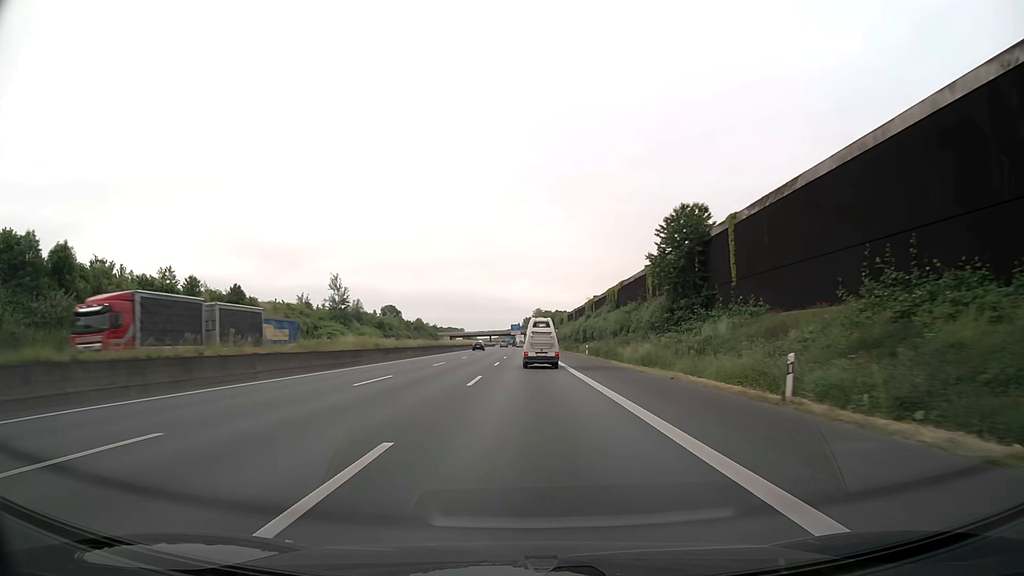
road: motorway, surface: asphalt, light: Day
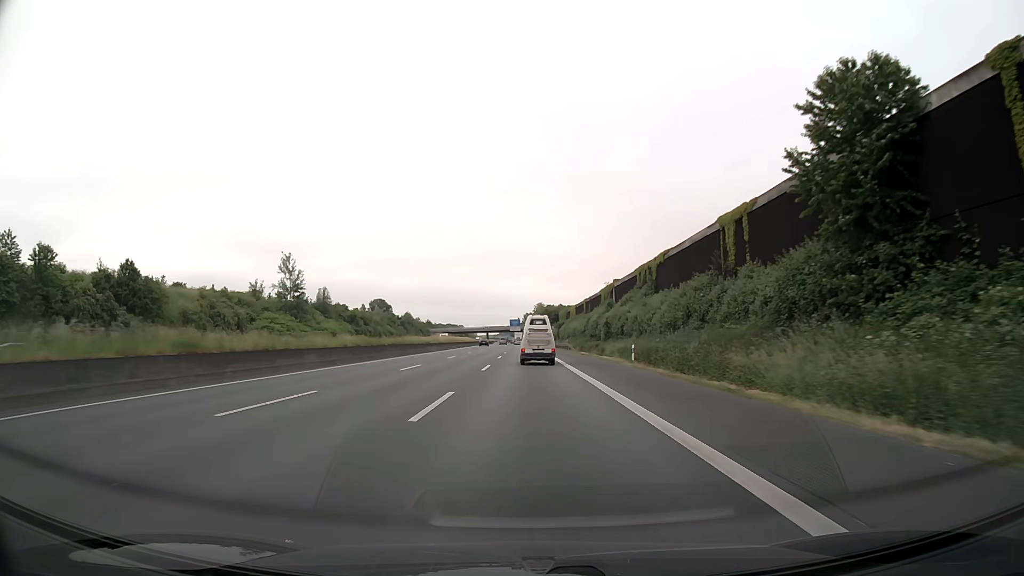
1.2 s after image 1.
(0.0, +27.9) m; 0°
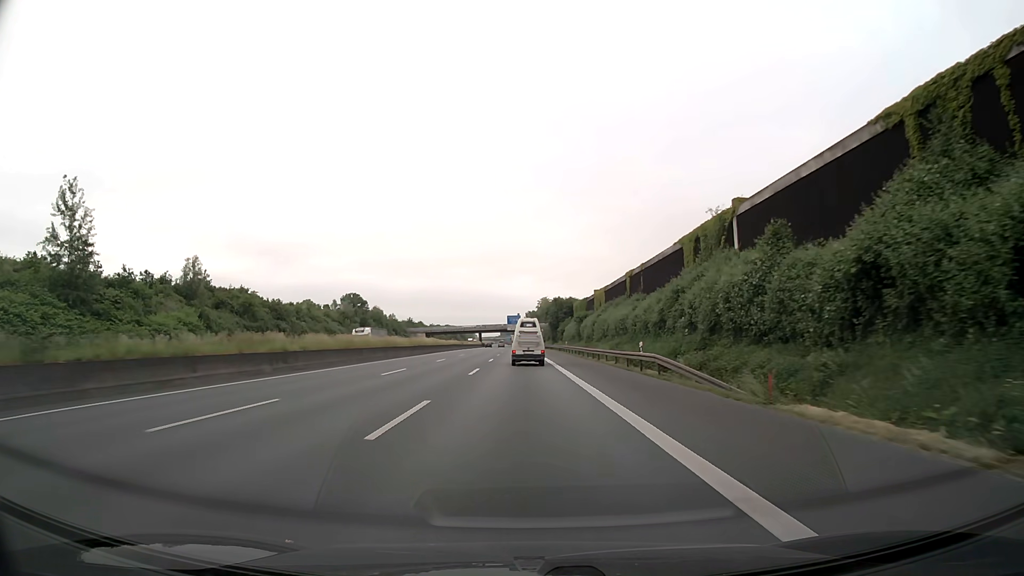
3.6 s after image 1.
(-0.1, +56.1) m; 0°
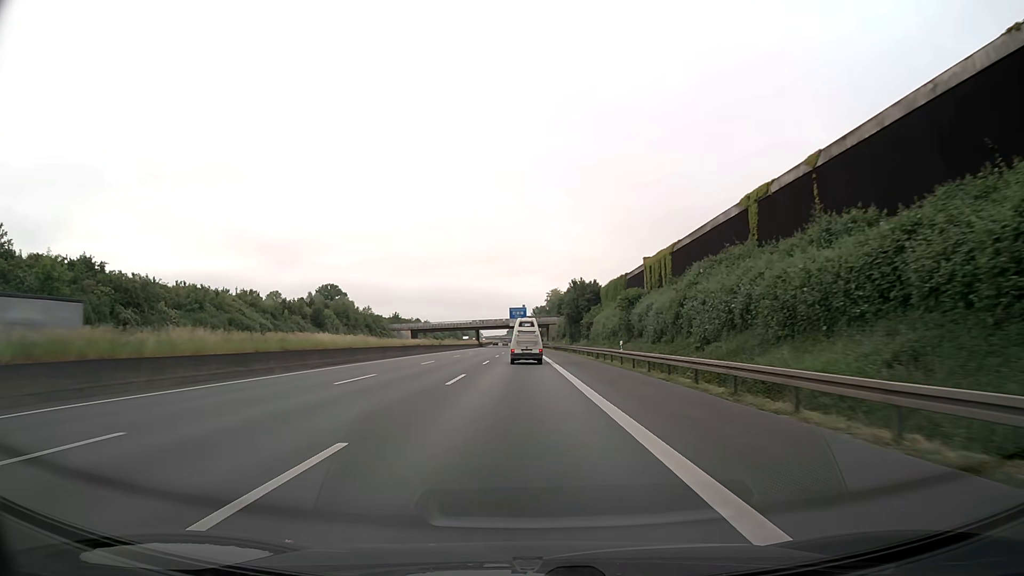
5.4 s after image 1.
(-0.1, +42.7) m; -1°
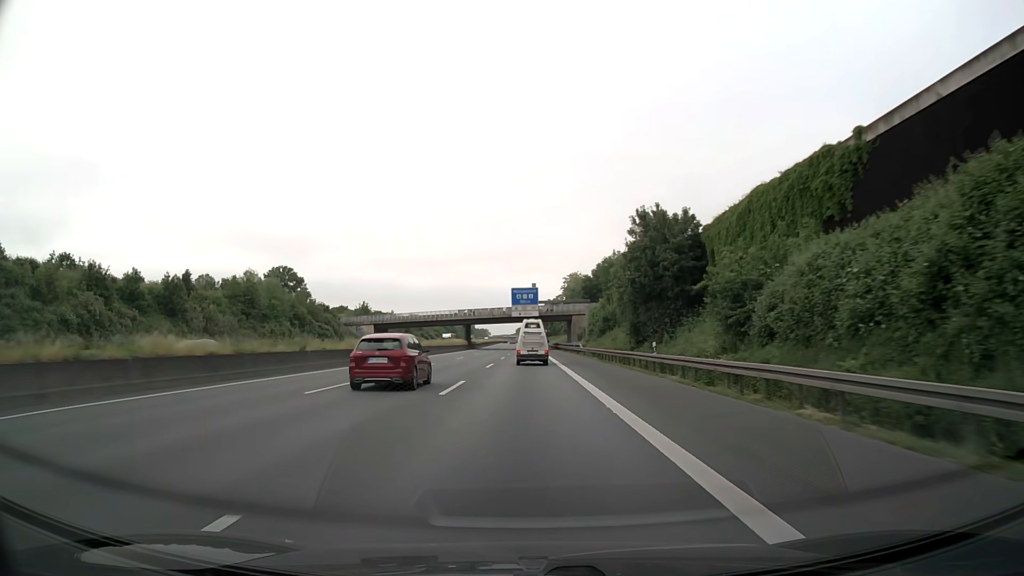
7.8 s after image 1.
(-0.4, +57.8) m; -1°
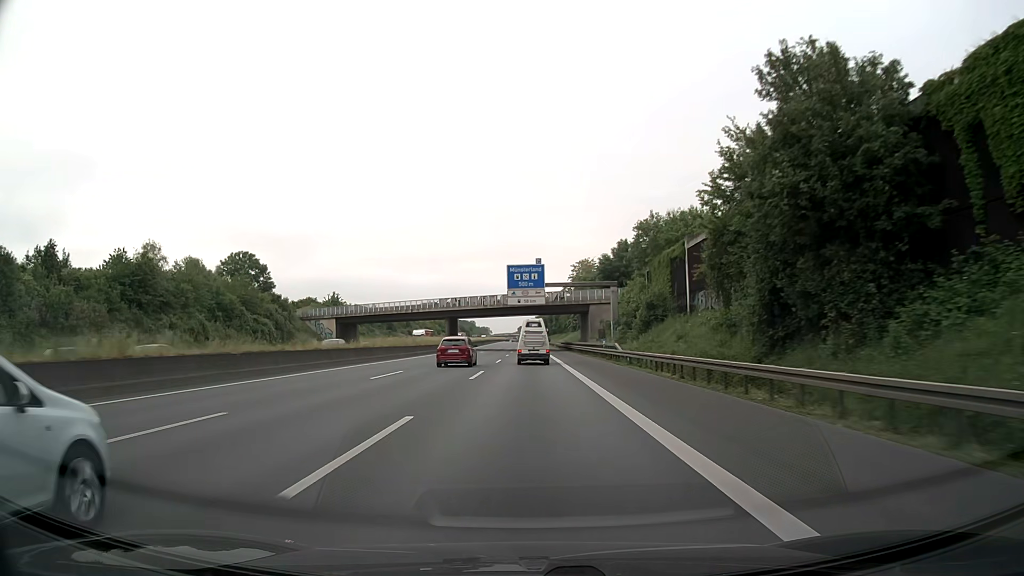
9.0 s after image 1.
(-0.1, +29.2) m; 0°
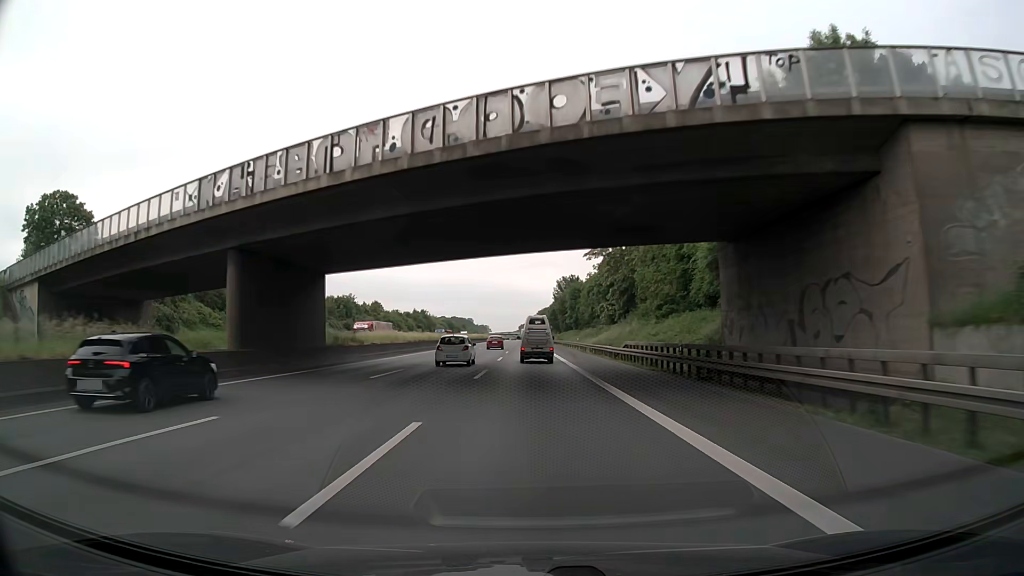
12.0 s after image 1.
(-0.3, +73.1) m; 0°
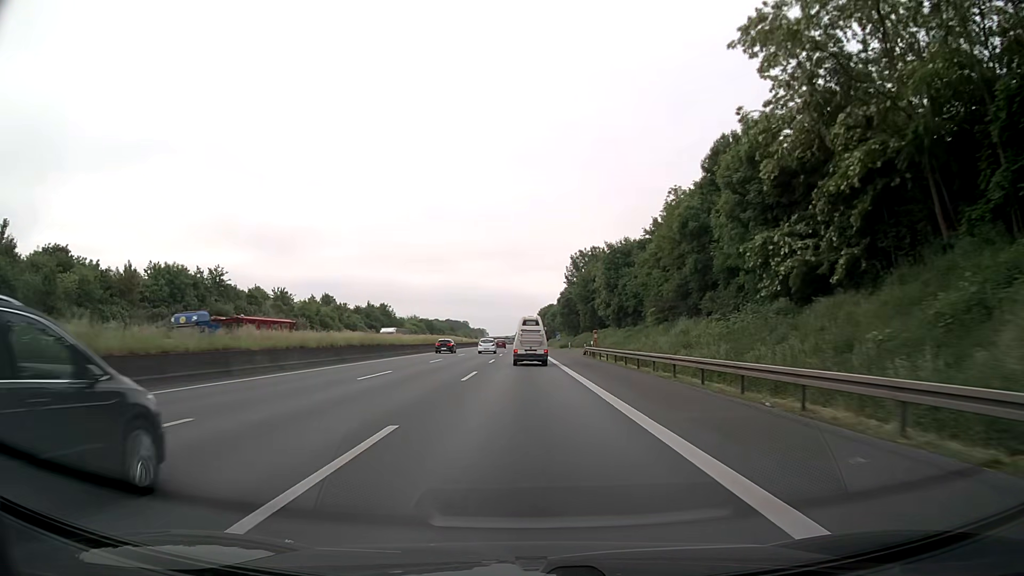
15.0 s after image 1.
(0.0, +72.4) m; 0°
(0, +10) (0, +20) (0, +30) (0, +40) (0, +50) (0, +60) (0, +70) (0, +80) (0, +90) (-1, +100) m
